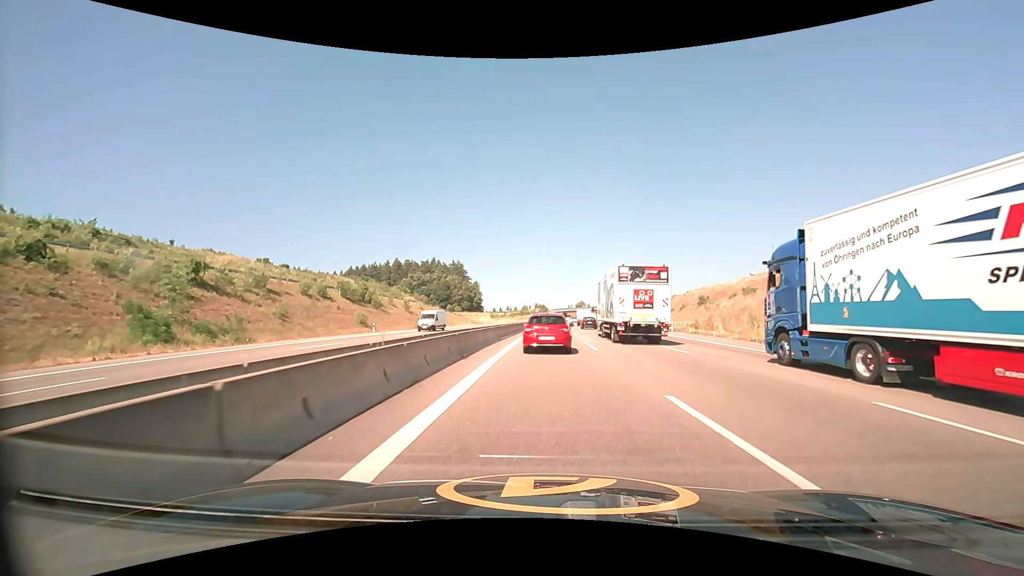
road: motorway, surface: asphalt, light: Day
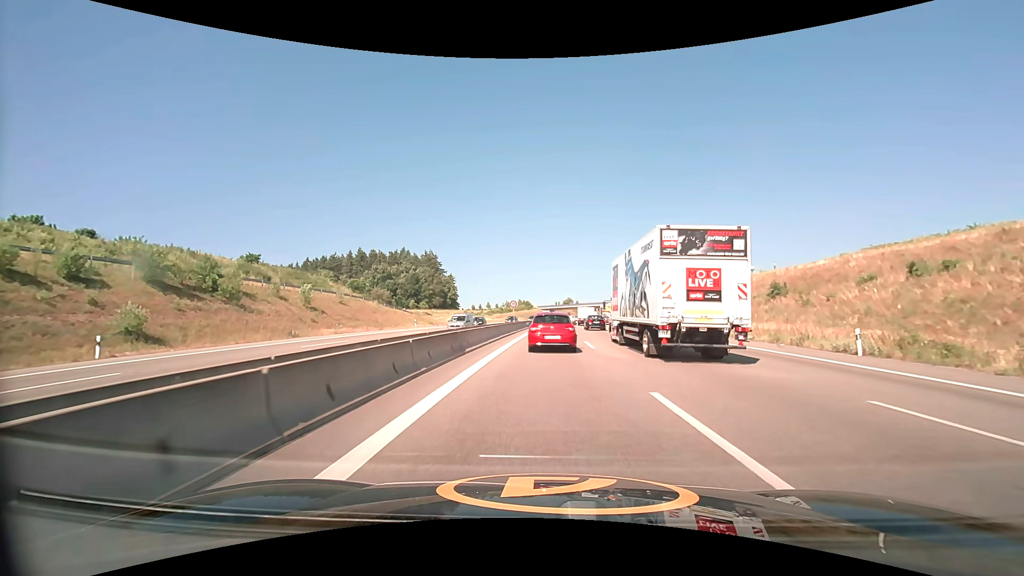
(+0.4, +34.9) m; +1°
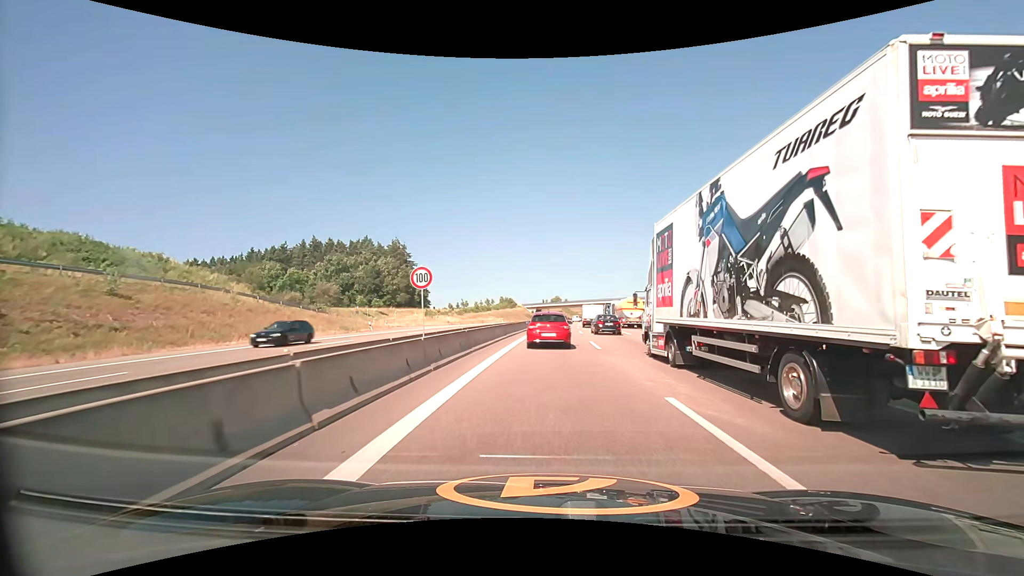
(+0.6, +35.5) m; +2°
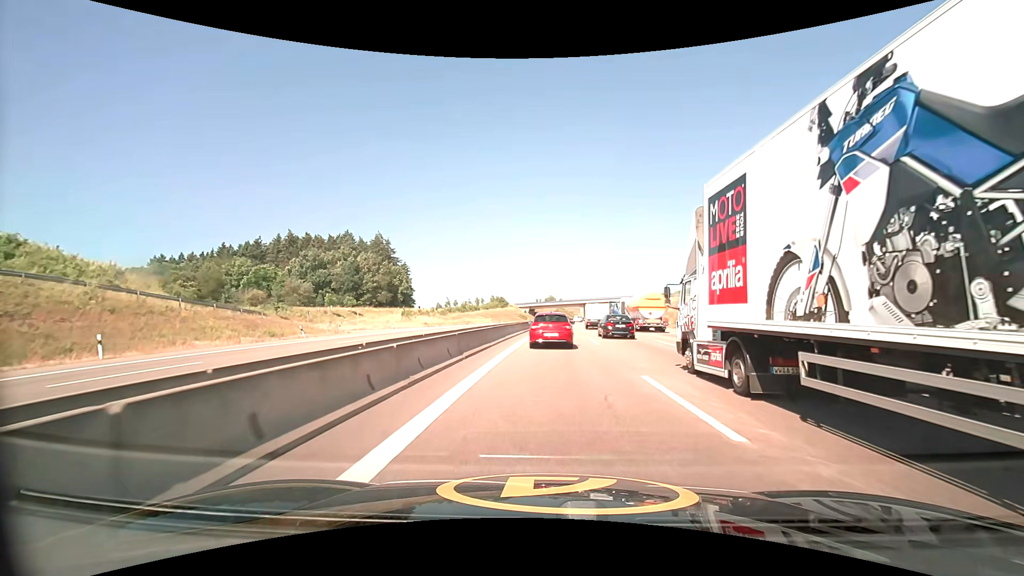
(+0.1, +14.7) m; +1°
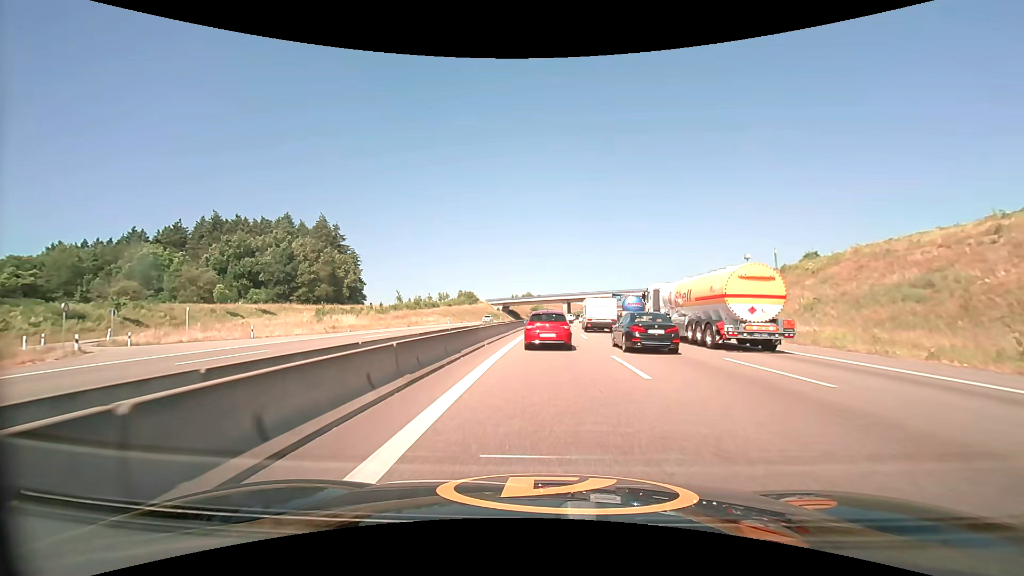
(+0.5, +30.0) m; +2°
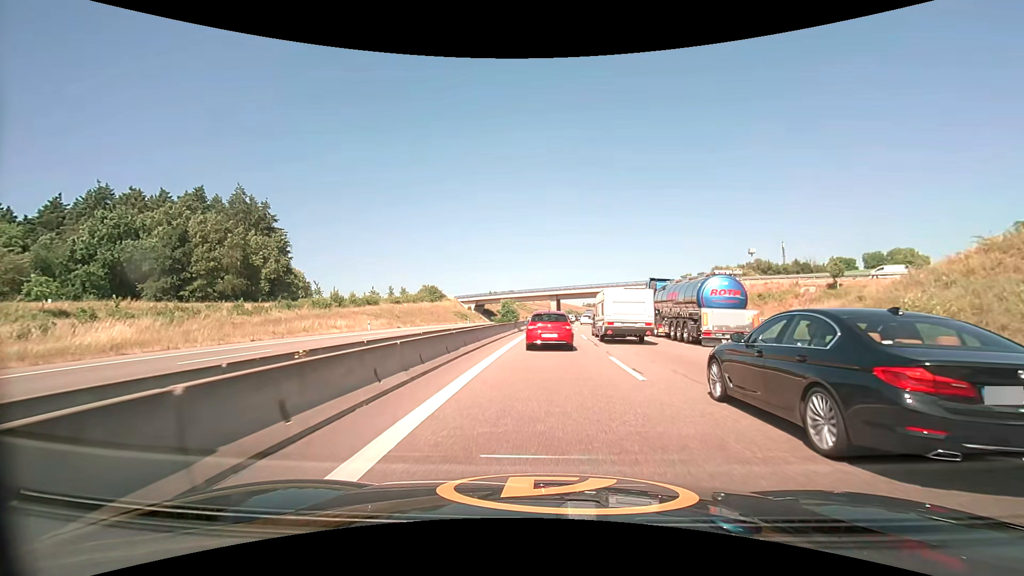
(+0.7, +35.2) m; +2°
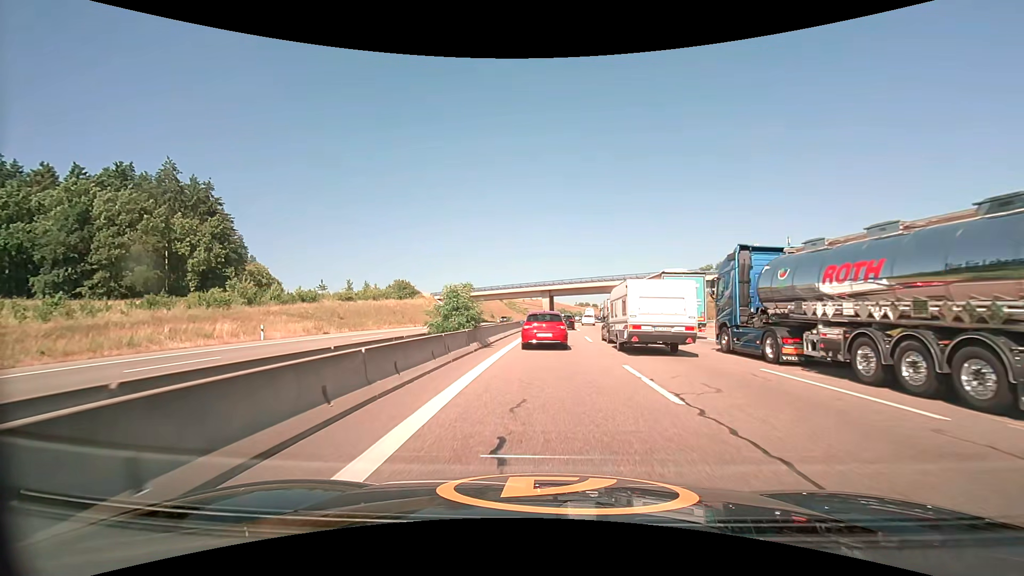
(+0.2, +19.9) m; +1°
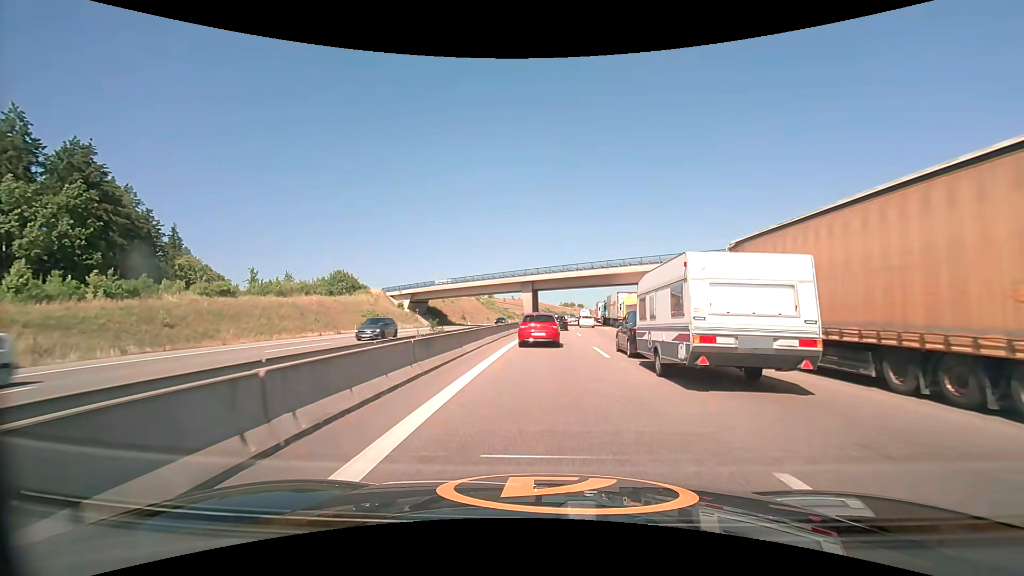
(+0.4, +26.5) m; +2°
(0, +10) (0, +20) (+1, +30) (+1, +40) (+1, +50) (+2, +60) (+2, +70) (+3, +80) (+4, +90) (+4, +100) m
